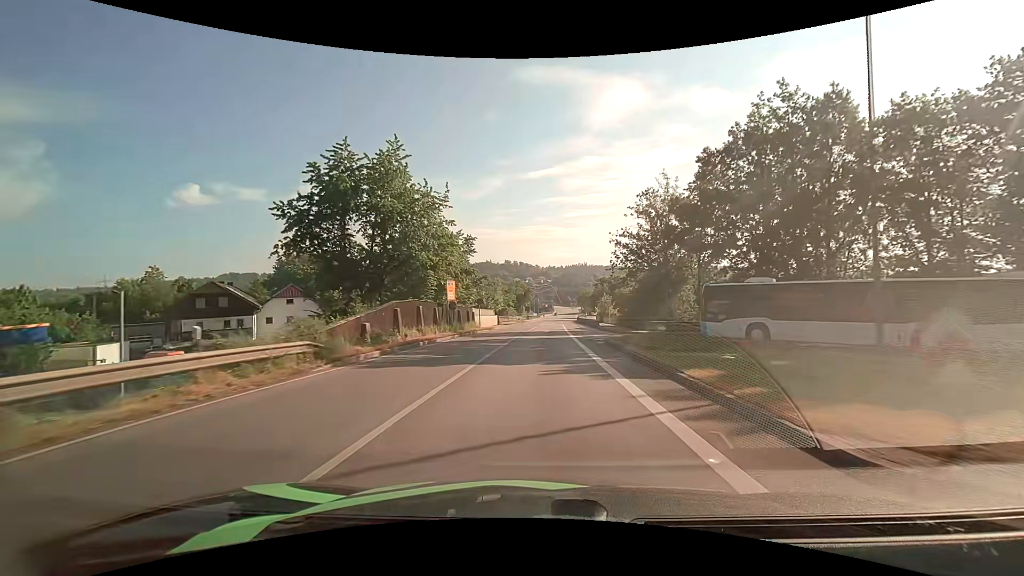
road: primary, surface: asphalt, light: Day
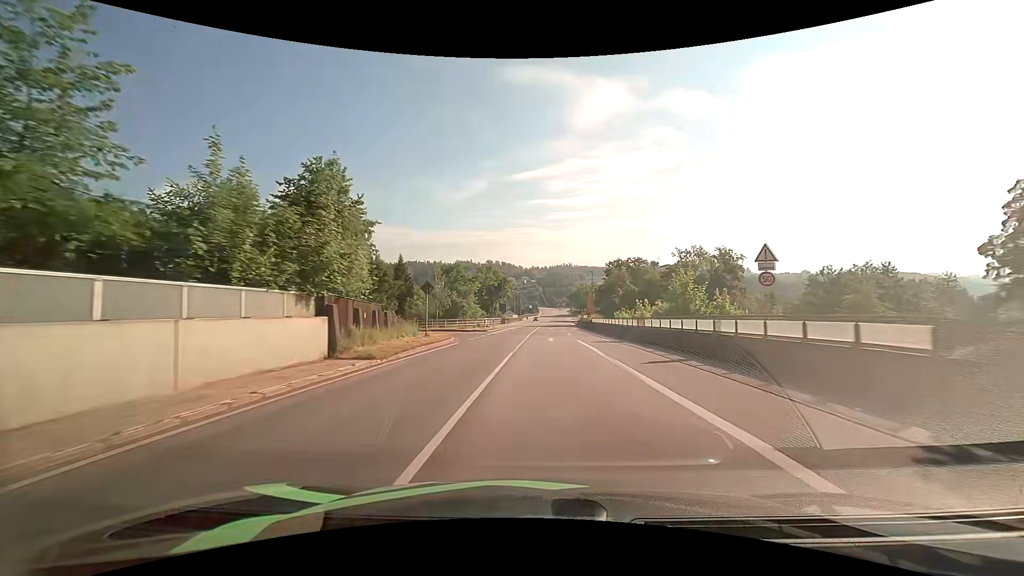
(+0.2, +51.7) m; +2°
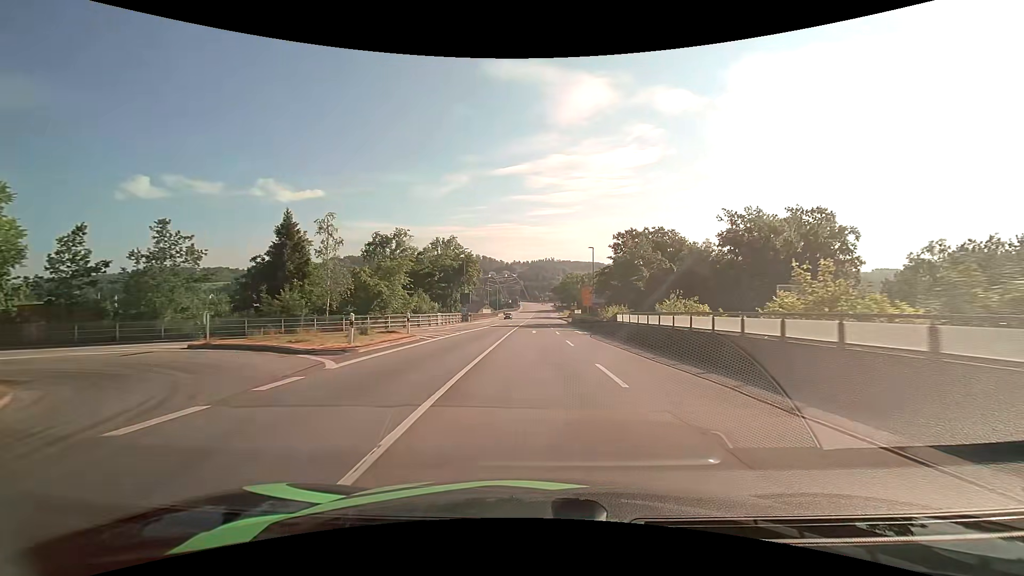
(+0.4, +30.8) m; +2°
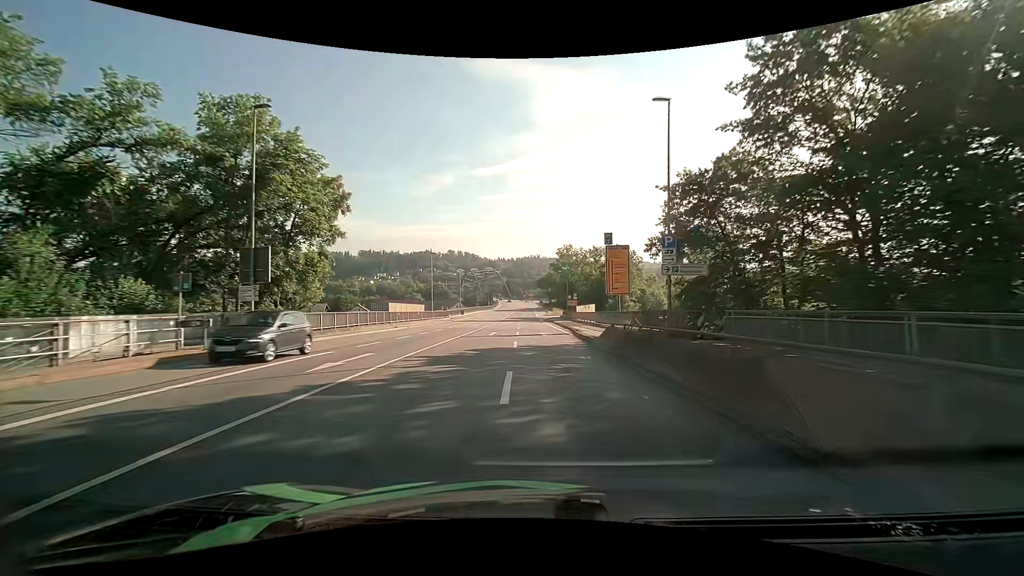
(+1.4, +49.5) m; +2°
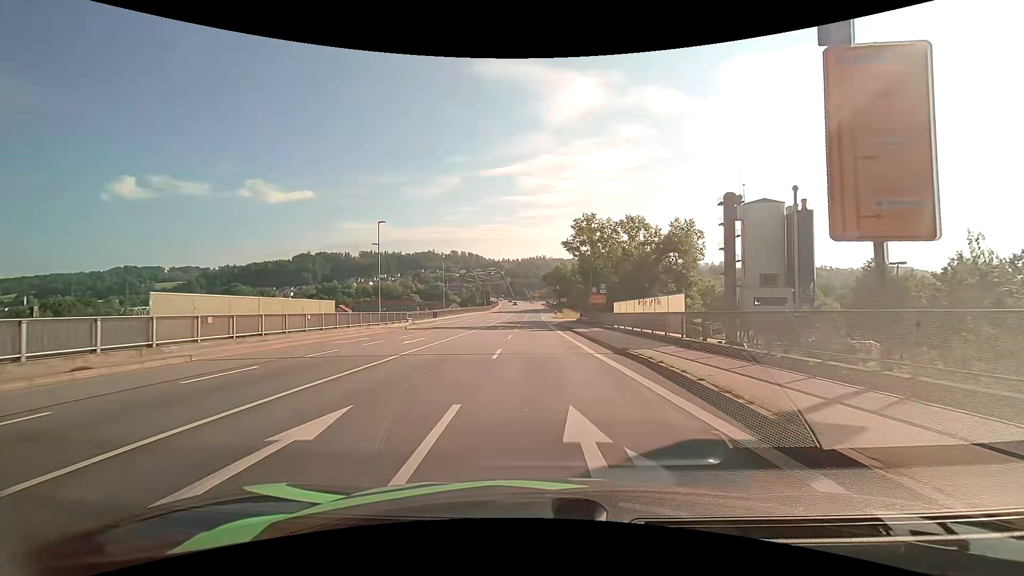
(-0.1, +27.6) m; 0°
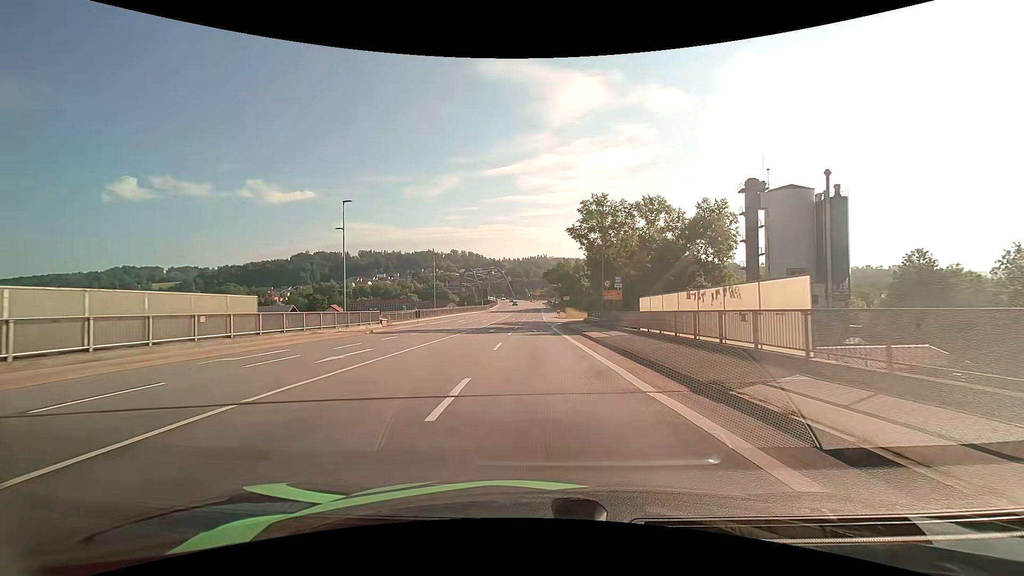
(0.0, +9.1) m; 0°
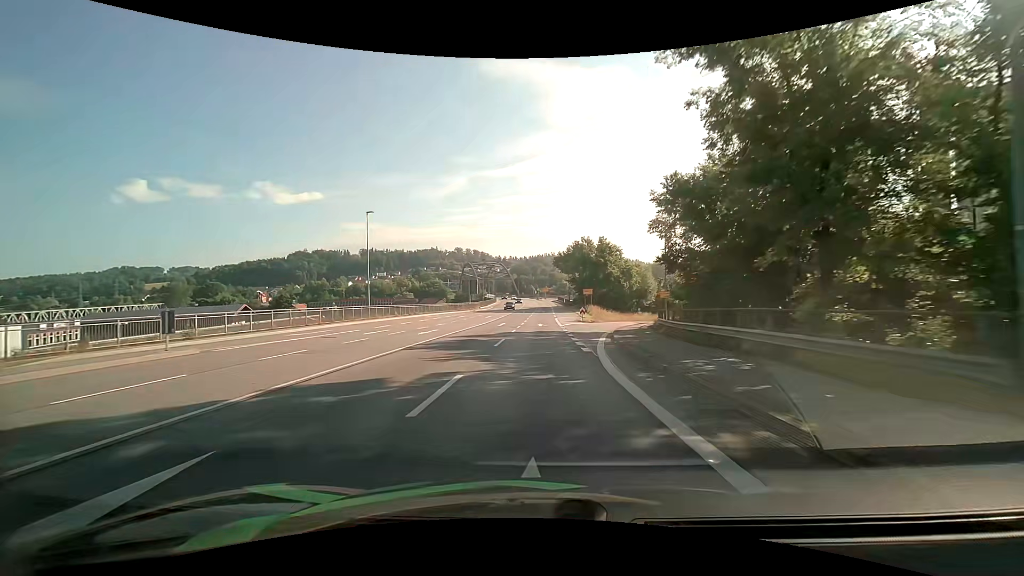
(-0.3, +35.8) m; -1°
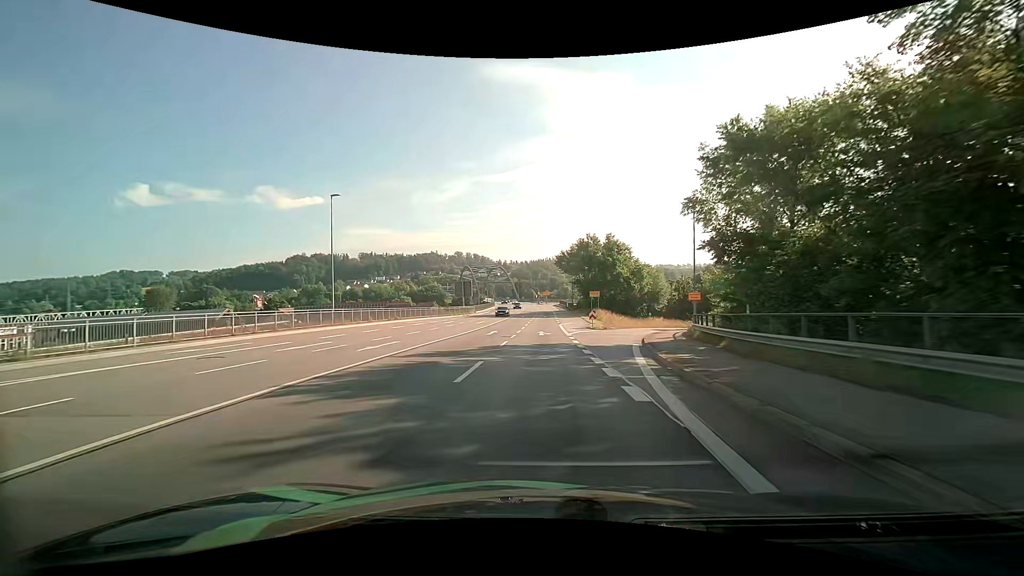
(0.0, +8.7) m; 0°
(0, +10) (0, +20) (+1, +30) (+1, +40) (+2, +50) (+3, +60) (+4, +70) (+4, +80) (+4, +90) (+4, +100) m
